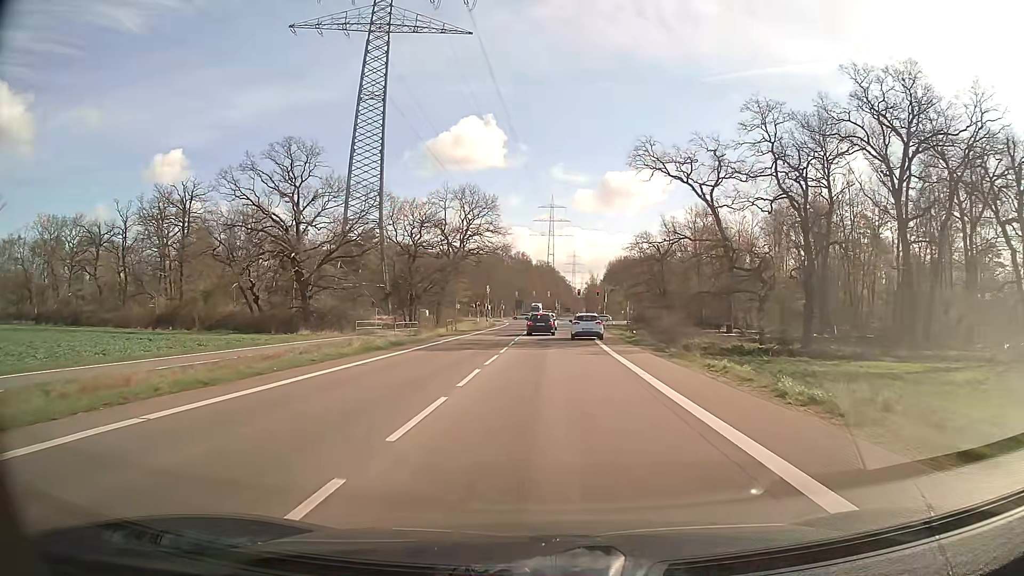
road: secondary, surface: asphalt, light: Day
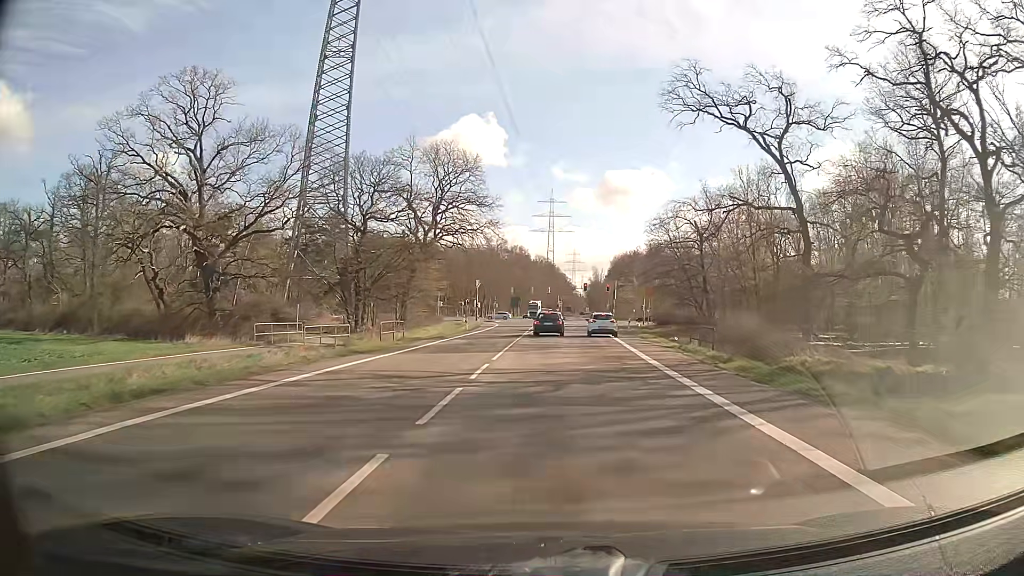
(0.0, +21.7) m; 0°
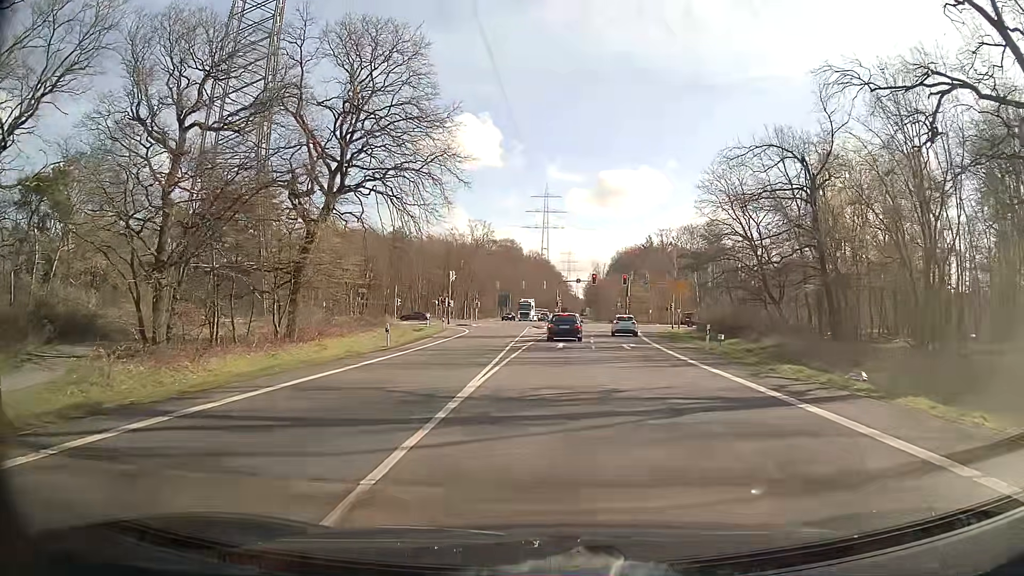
(0.0, +28.6) m; 0°
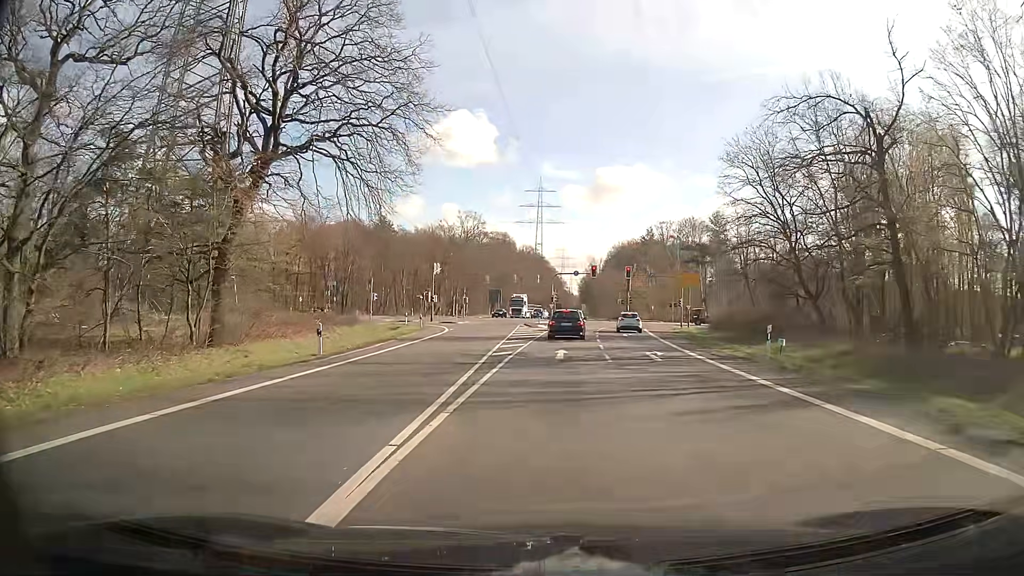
(+0.1, +8.6) m; +1°
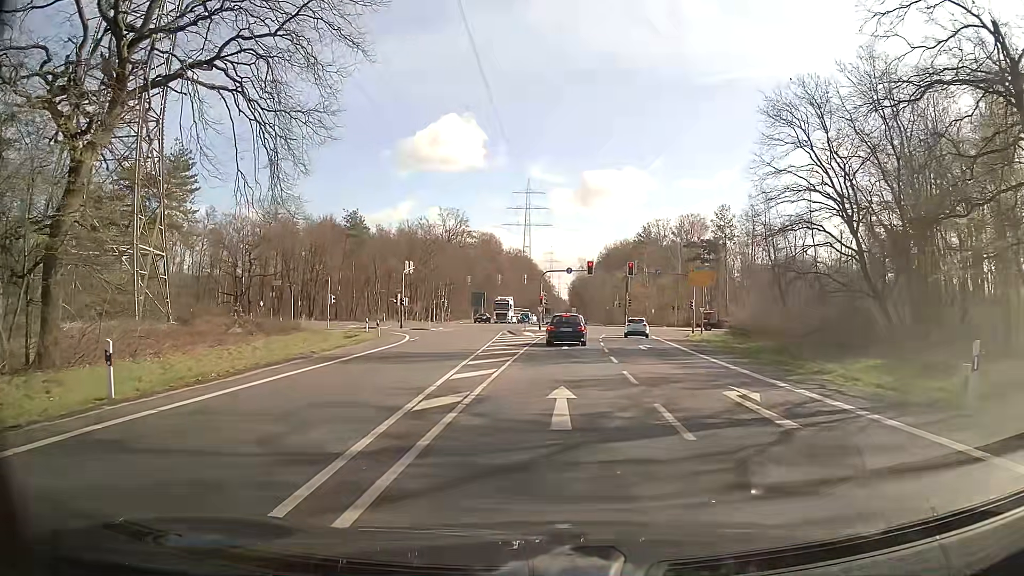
(+0.1, +11.1) m; +2°
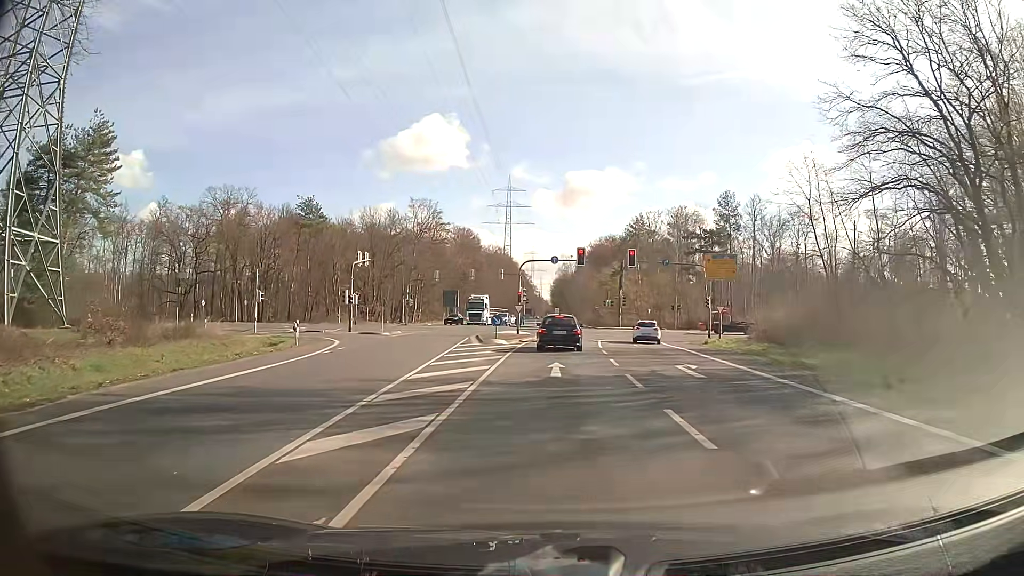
(+0.1, +12.5) m; +1°
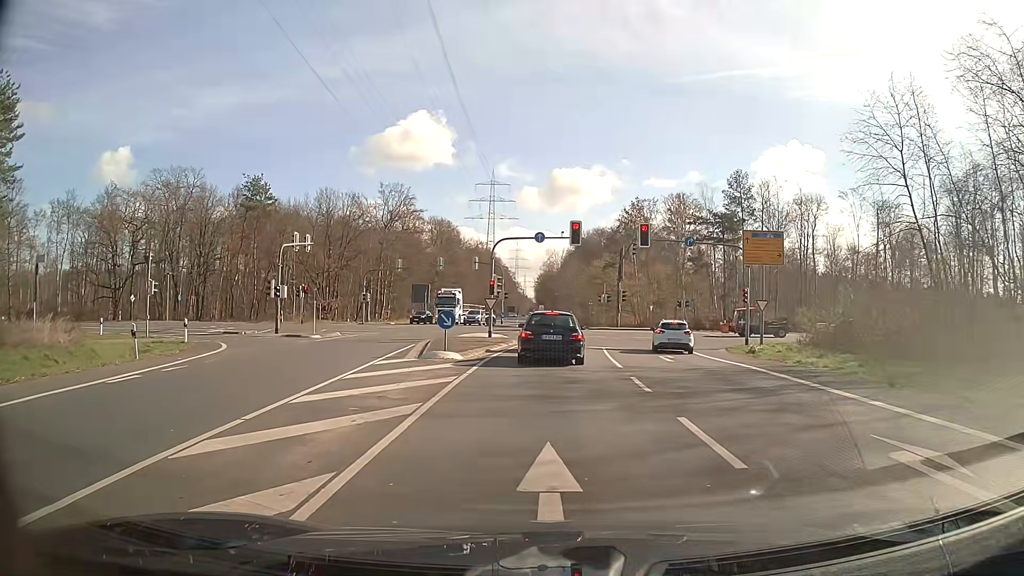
(+0.3, +13.0) m; +3°
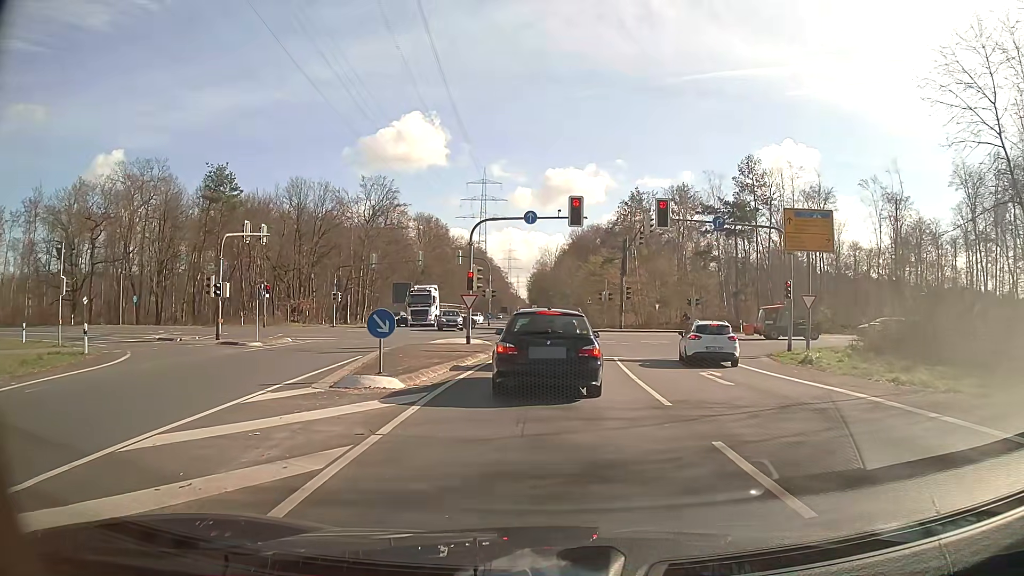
(0.0, +7.7) m; +1°
